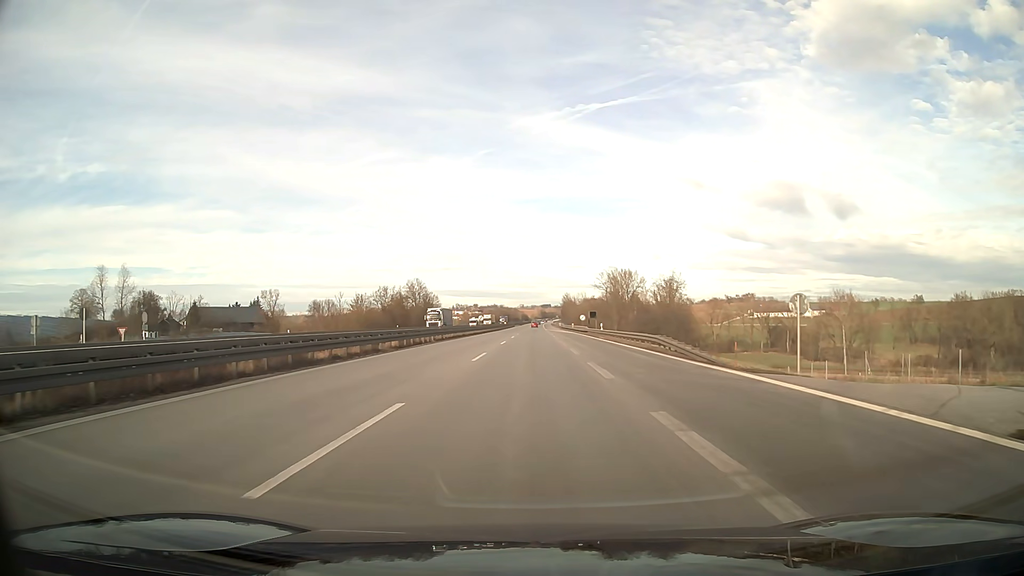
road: motorway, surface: asphalt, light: Day
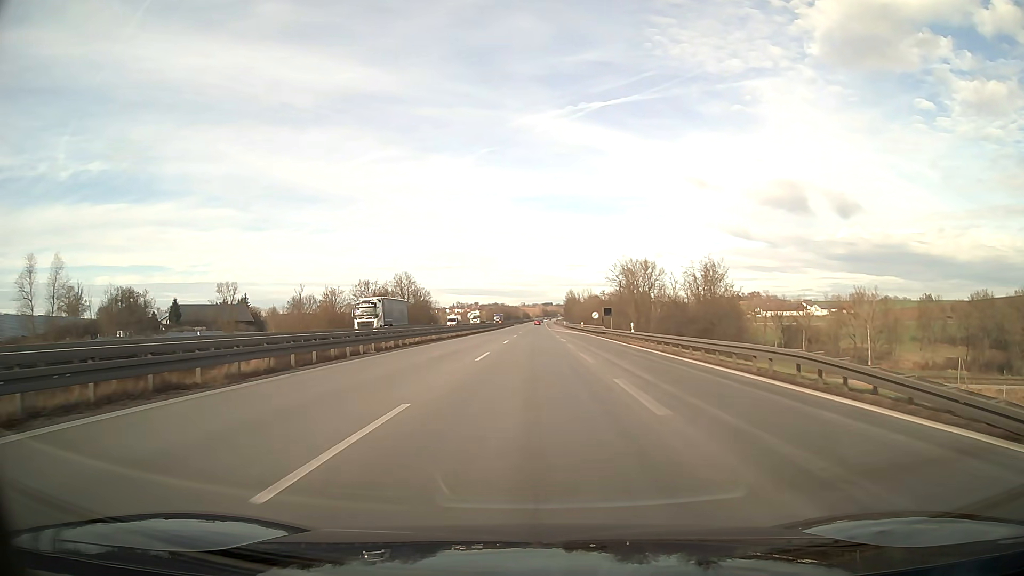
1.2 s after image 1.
(0.0, +18.3) m; 0°
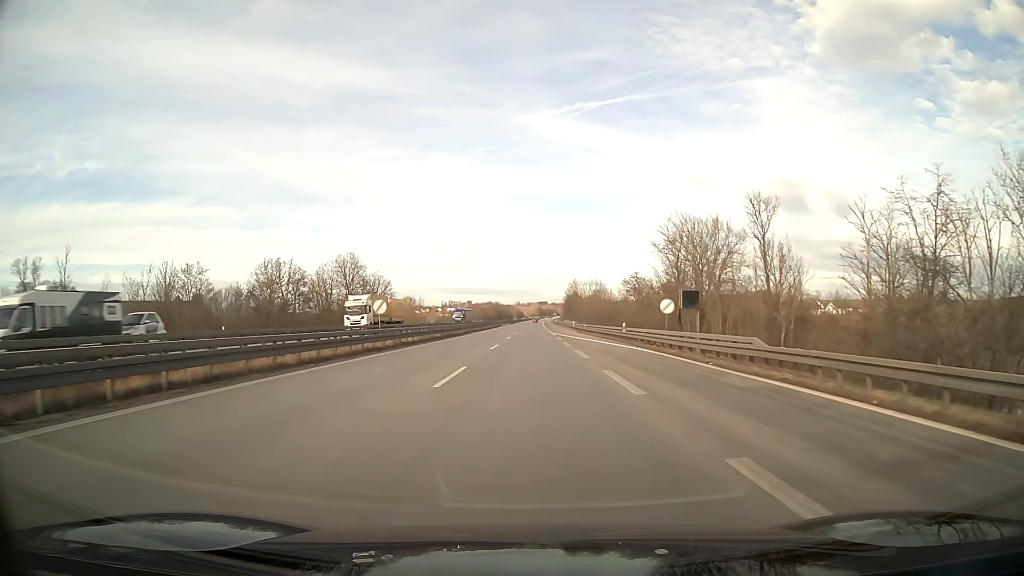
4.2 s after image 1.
(+0.2, +45.8) m; 0°
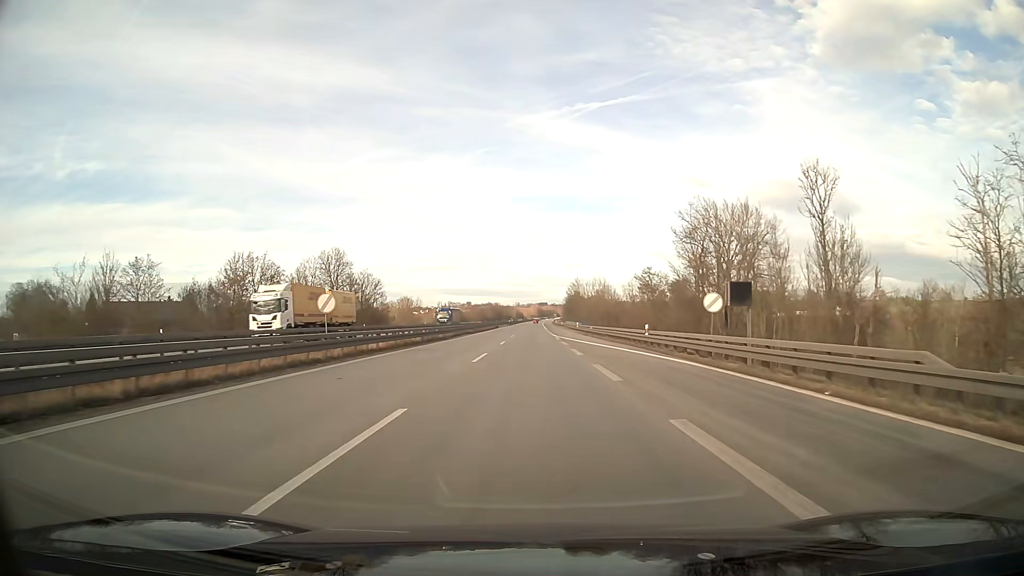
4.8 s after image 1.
(0.0, +9.2) m; 0°
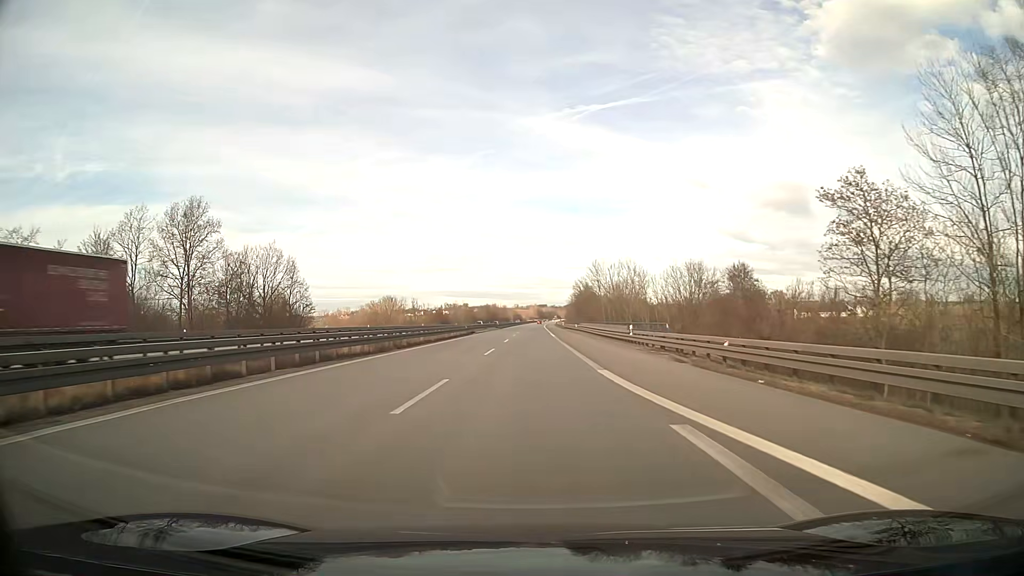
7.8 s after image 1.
(0.0, +49.3) m; 0°
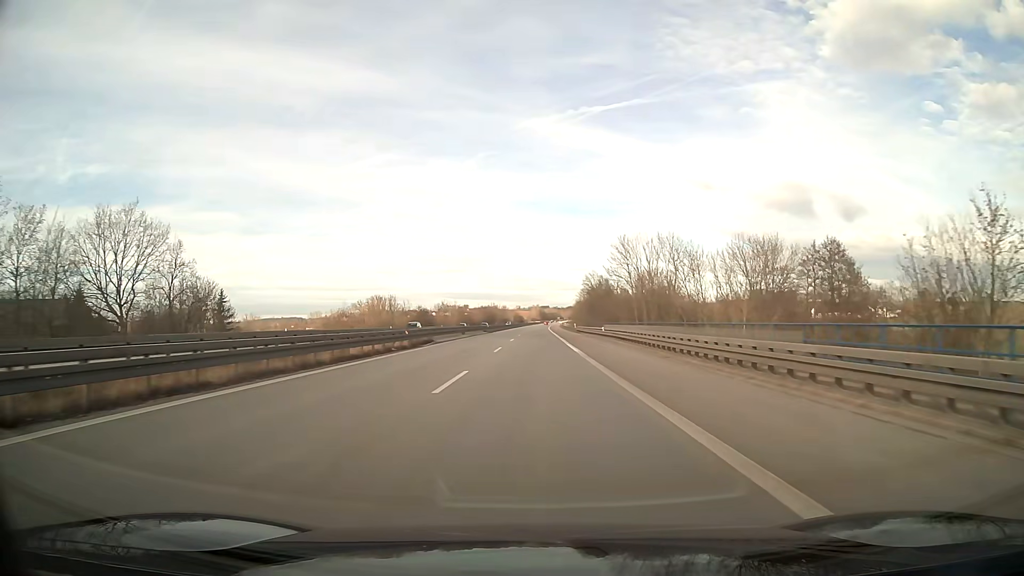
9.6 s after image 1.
(0.0, +33.4) m; 0°
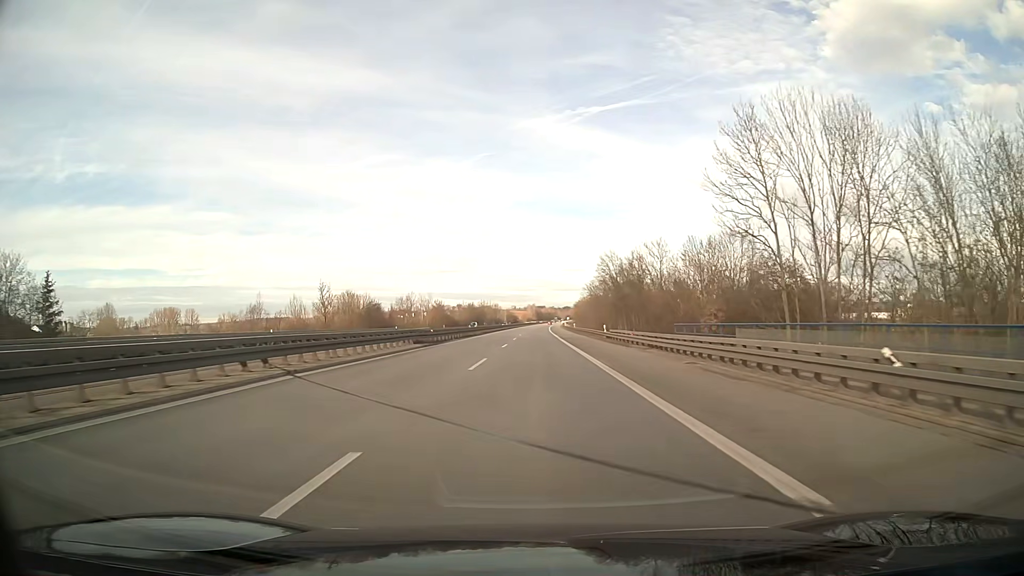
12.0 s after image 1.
(+0.1, +48.6) m; 0°
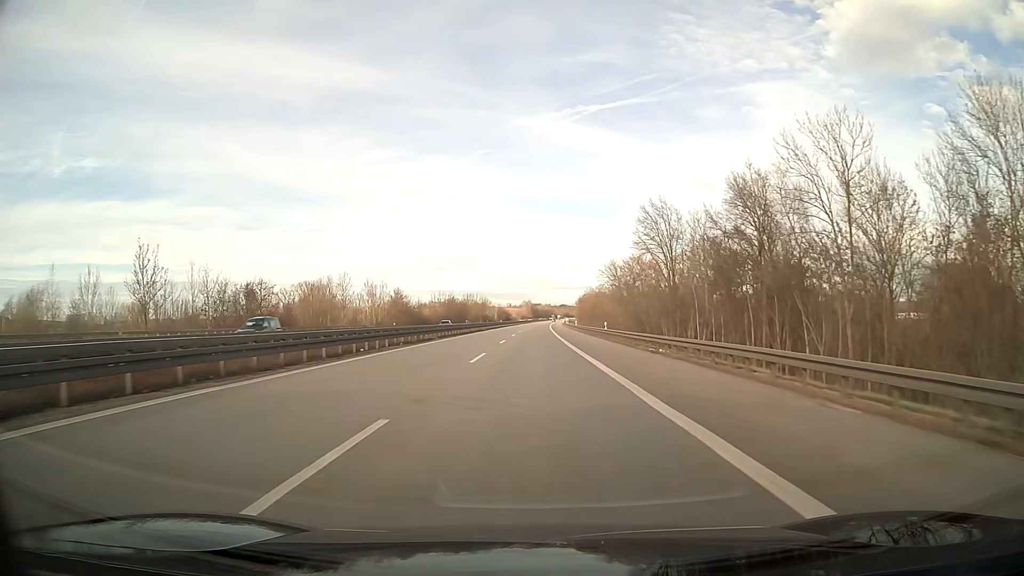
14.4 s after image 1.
(+0.2, +52.9) m; 0°
(0, +10) (0, +20) (0, +30) (0, +40) (0, +50) (0, +60) (0, +70) (0, +80) (0, +90) (0, +100) m
